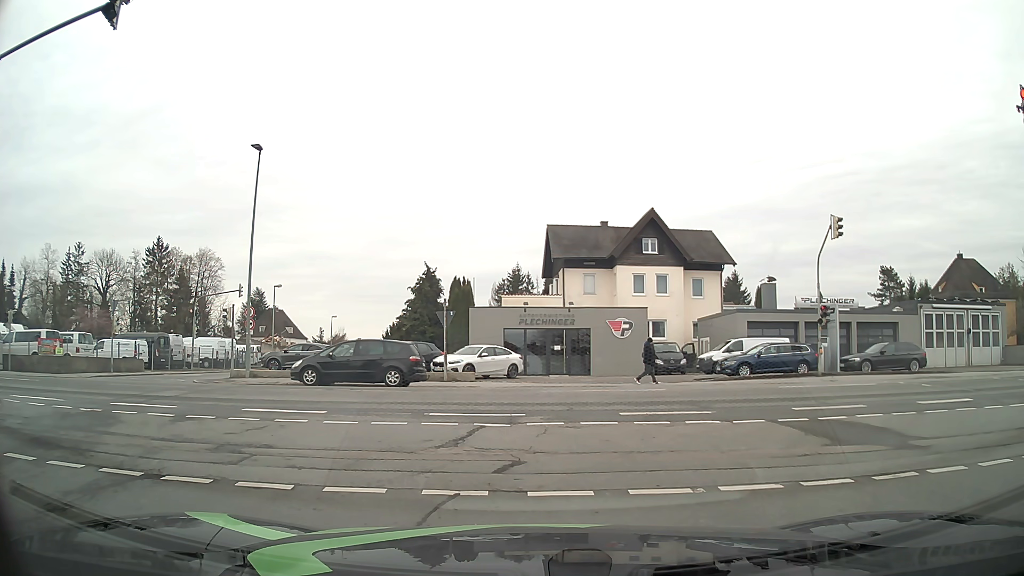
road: residential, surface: asphalt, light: Day
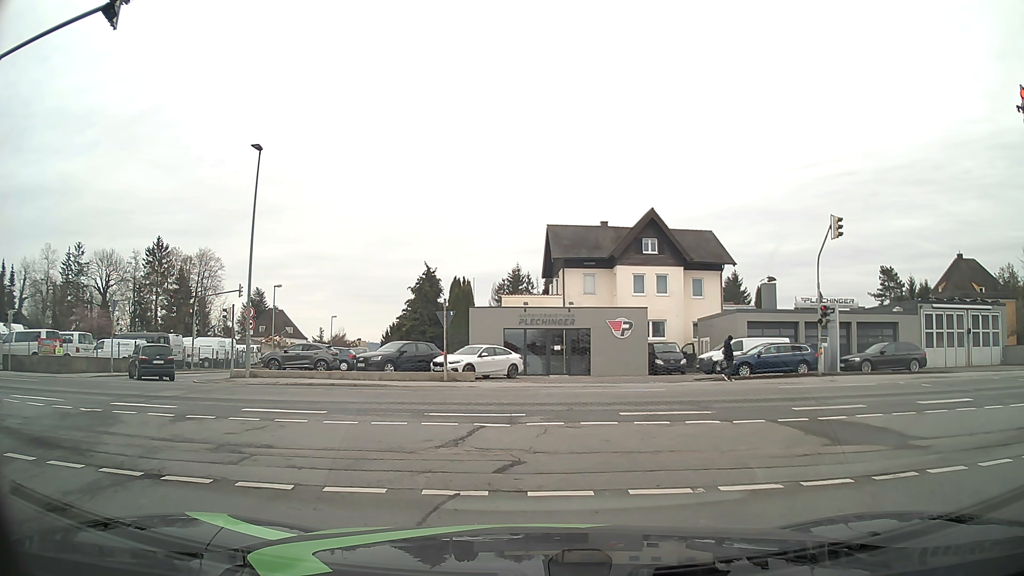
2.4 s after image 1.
(0.0, 0.0) m; 0°
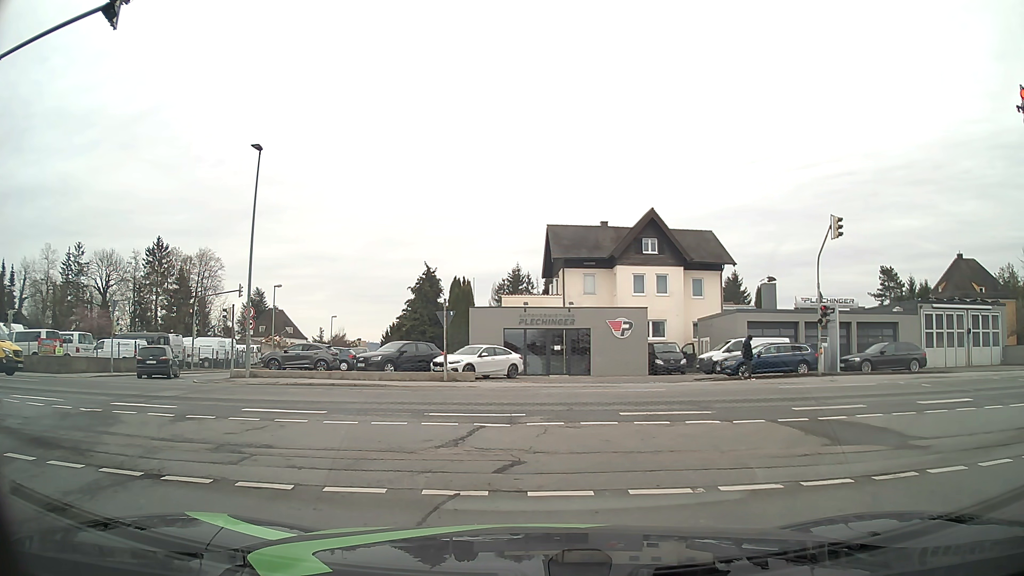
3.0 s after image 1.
(0.0, 0.0) m; 0°
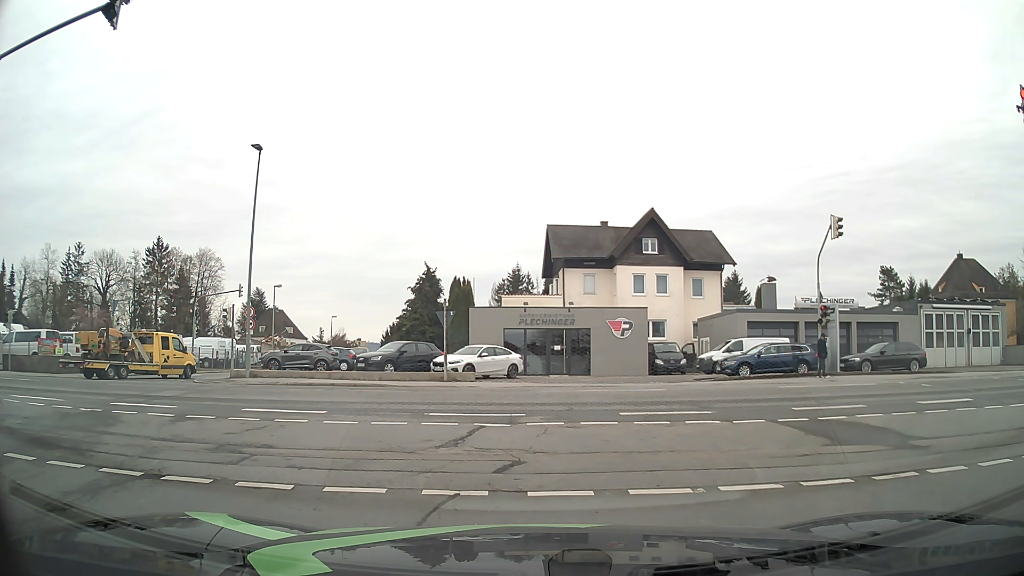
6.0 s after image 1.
(0.0, 0.0) m; 0°
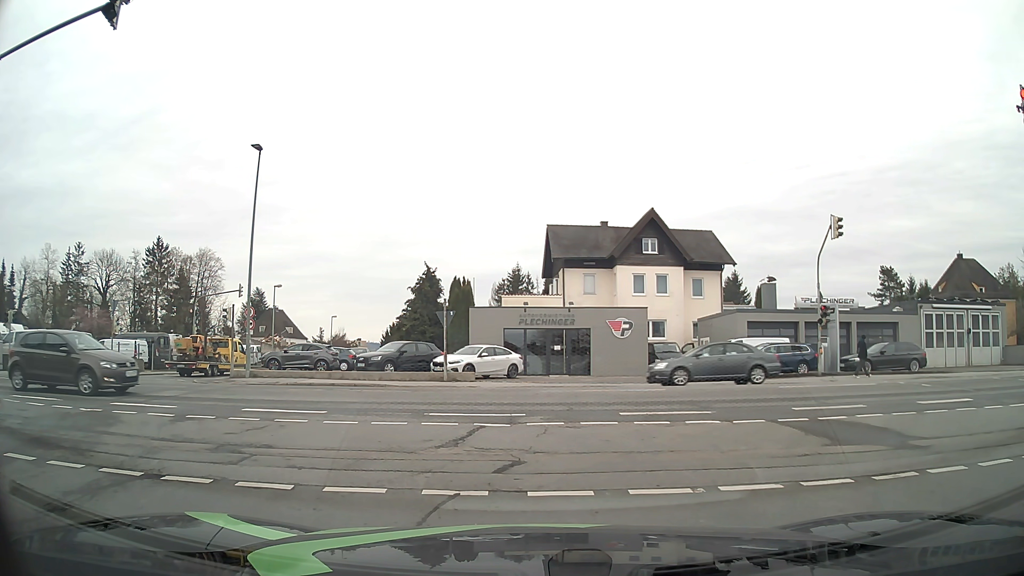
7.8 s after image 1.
(0.0, 0.0) m; 0°
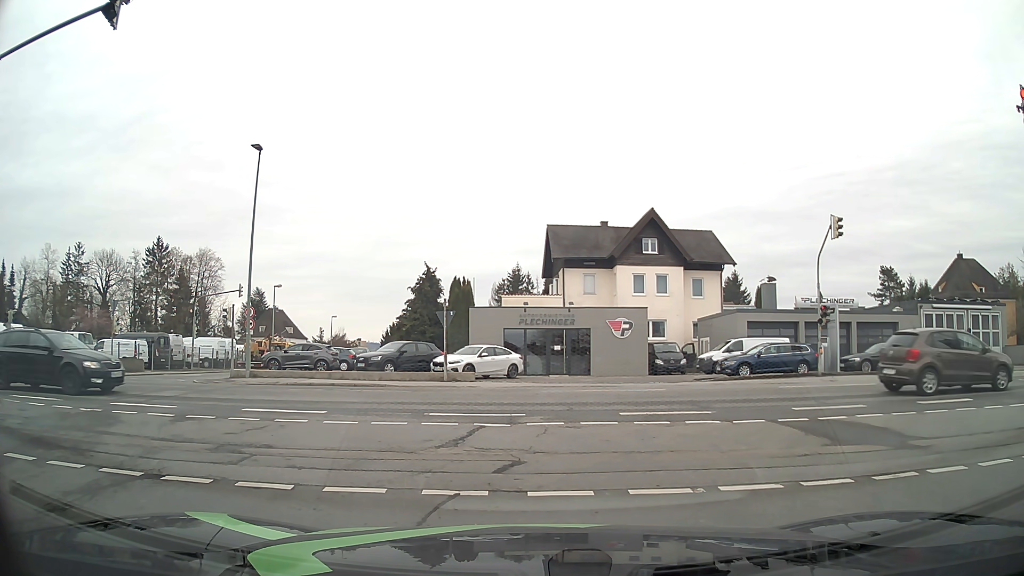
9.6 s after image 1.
(0.0, 0.0) m; 0°
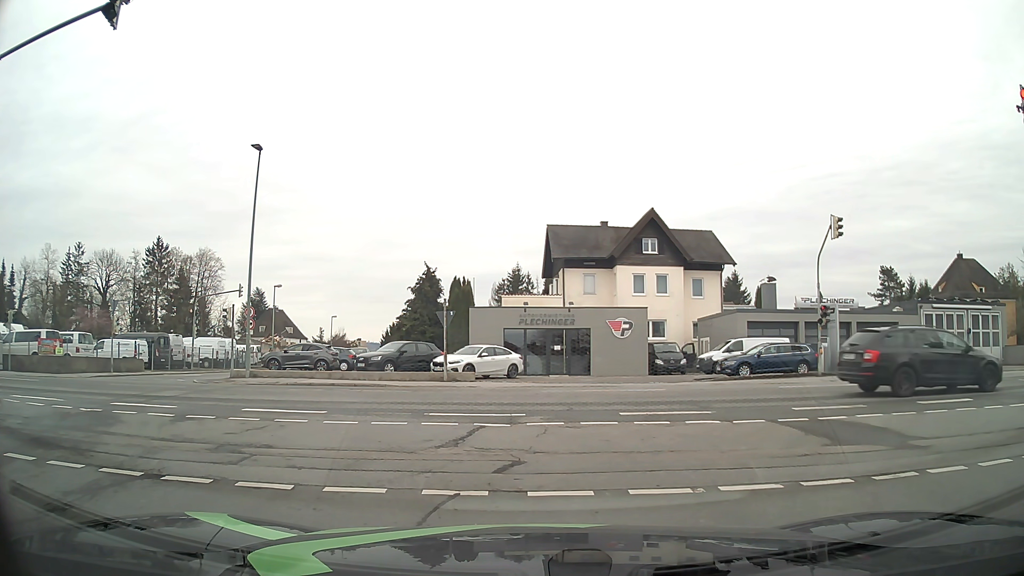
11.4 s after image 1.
(0.0, 0.0) m; 0°
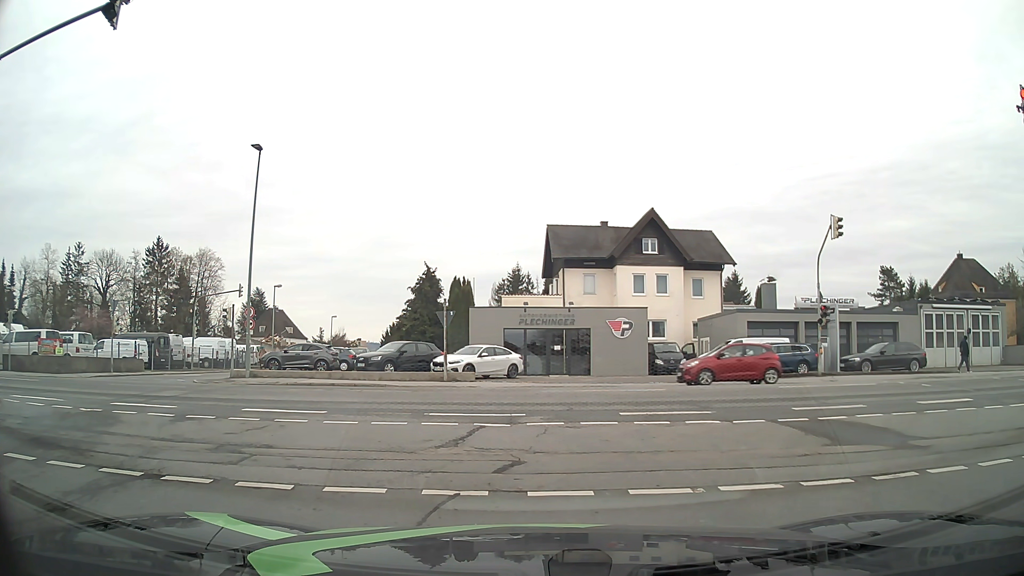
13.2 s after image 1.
(0.0, 0.0) m; 0°
